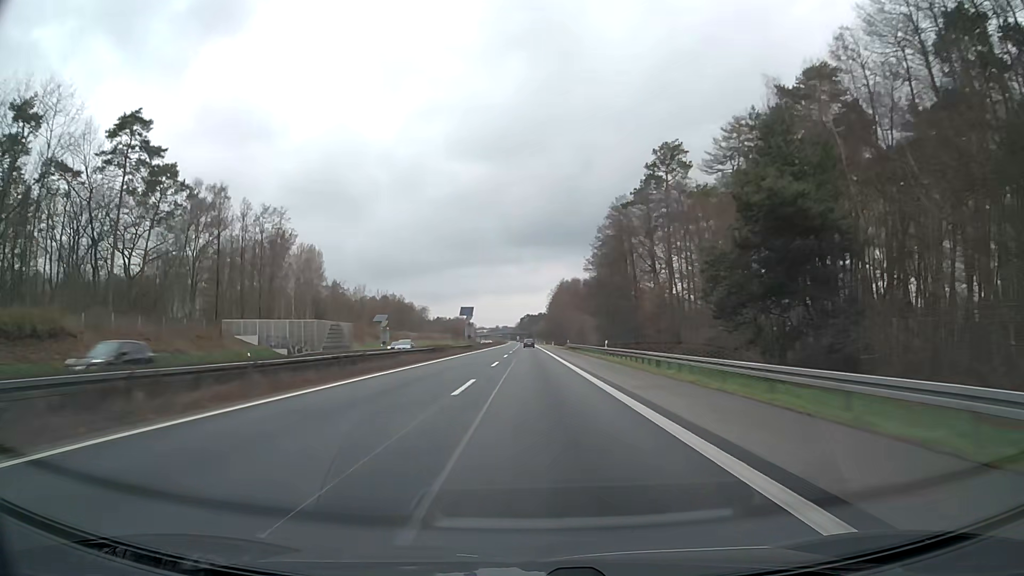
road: motorway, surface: asphalt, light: Day
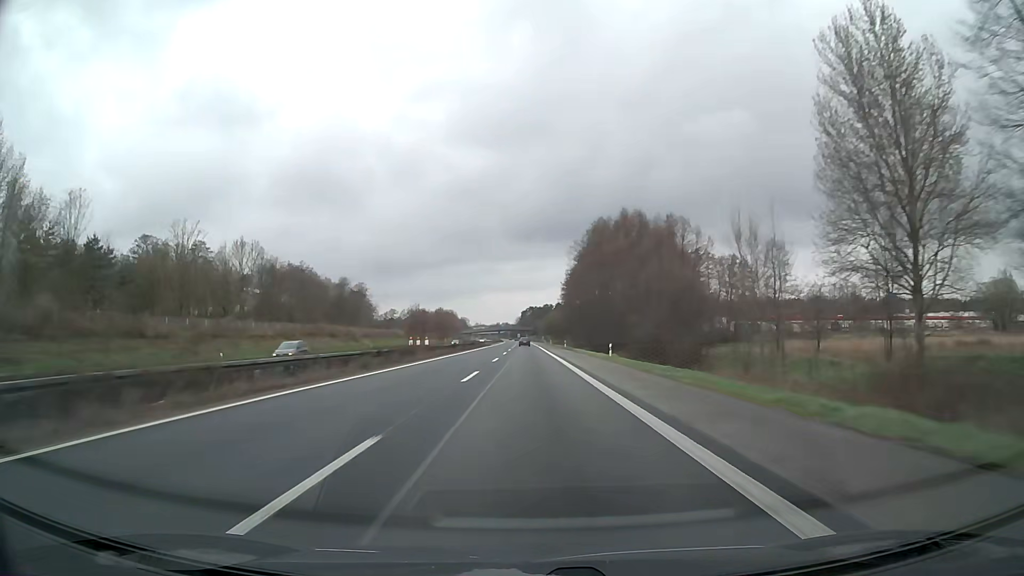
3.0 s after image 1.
(-0.1, +103.3) m; 0°
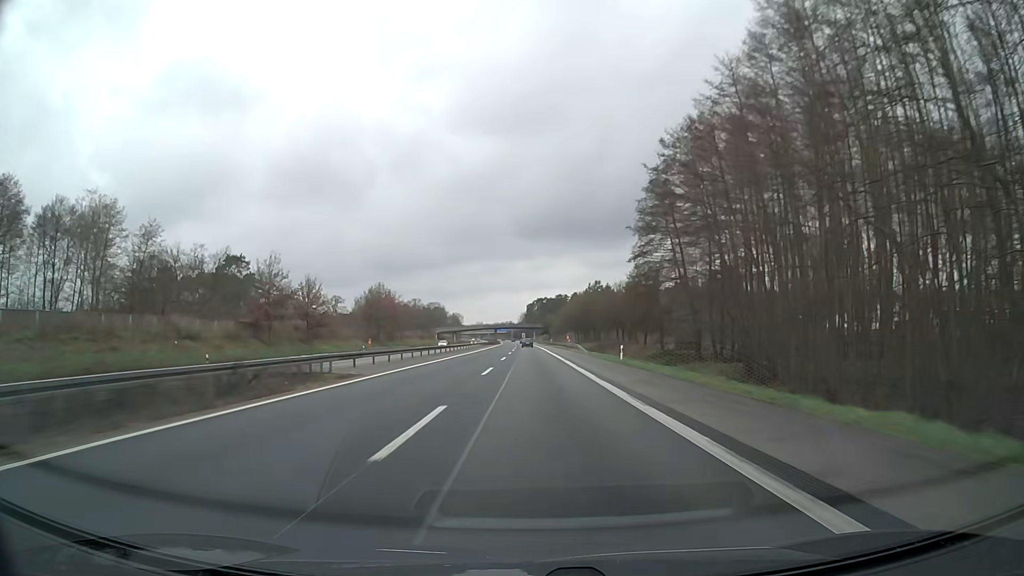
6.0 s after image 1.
(-0.5, +103.3) m; -1°
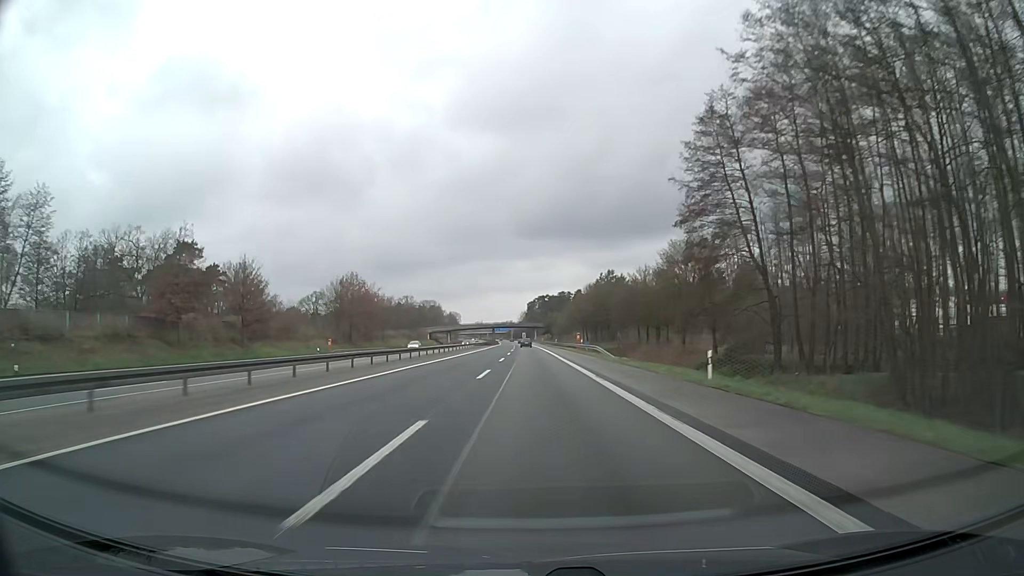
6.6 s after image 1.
(0.0, +20.6) m; 0°
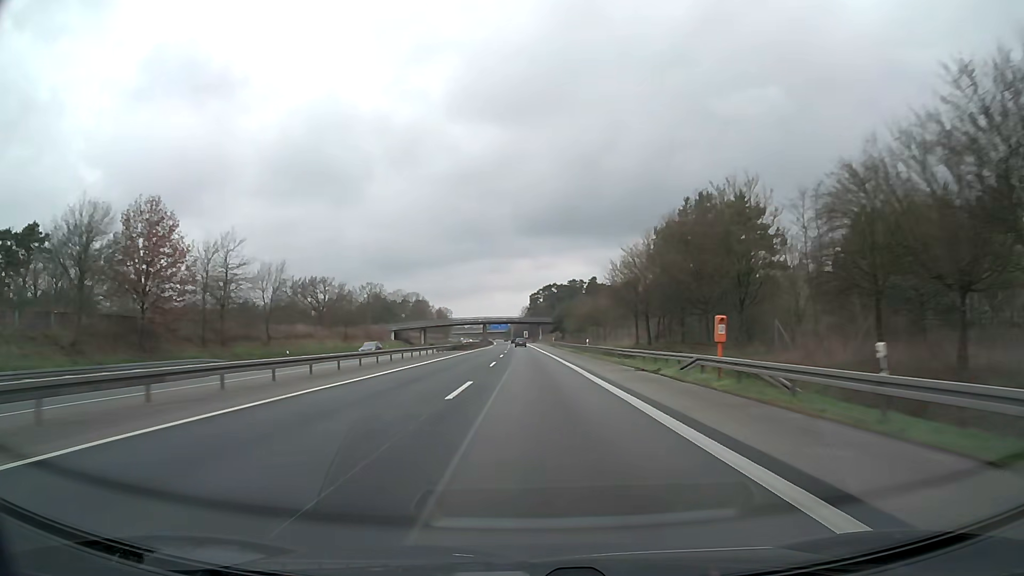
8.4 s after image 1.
(0.0, +61.9) m; 0°
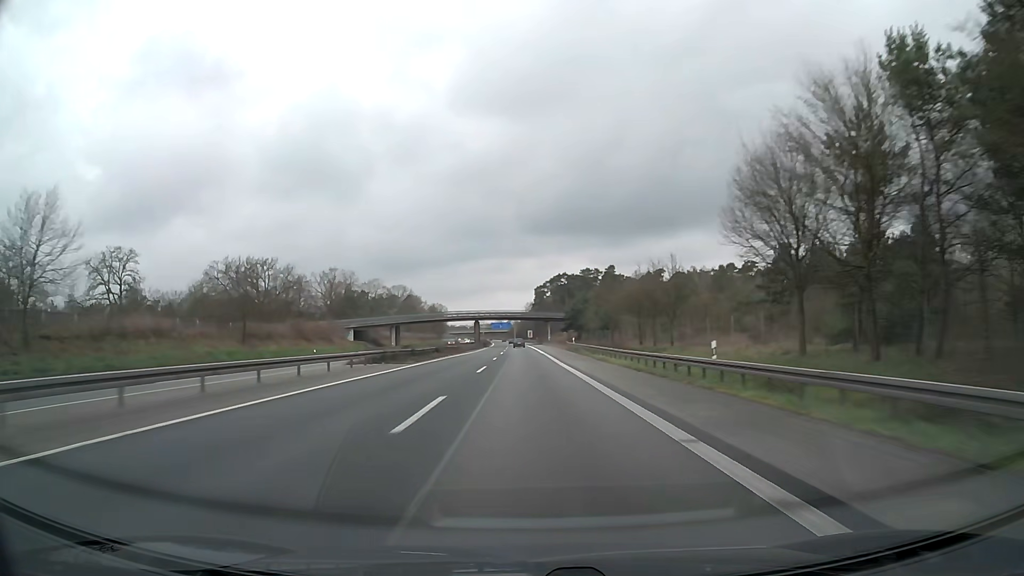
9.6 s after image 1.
(-0.1, +41.2) m; 0°
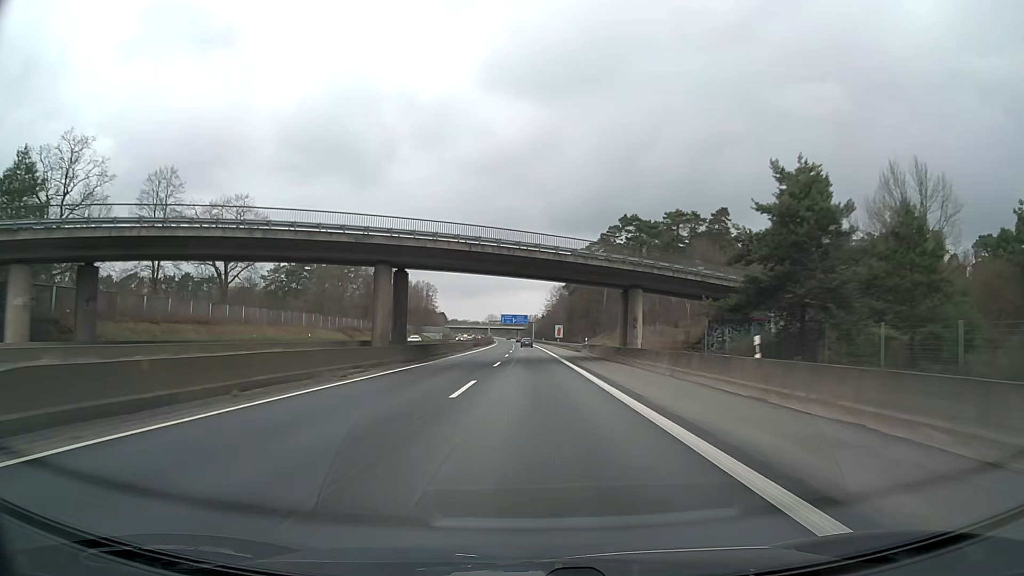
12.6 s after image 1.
(-1.4, +103.0) m; -2°
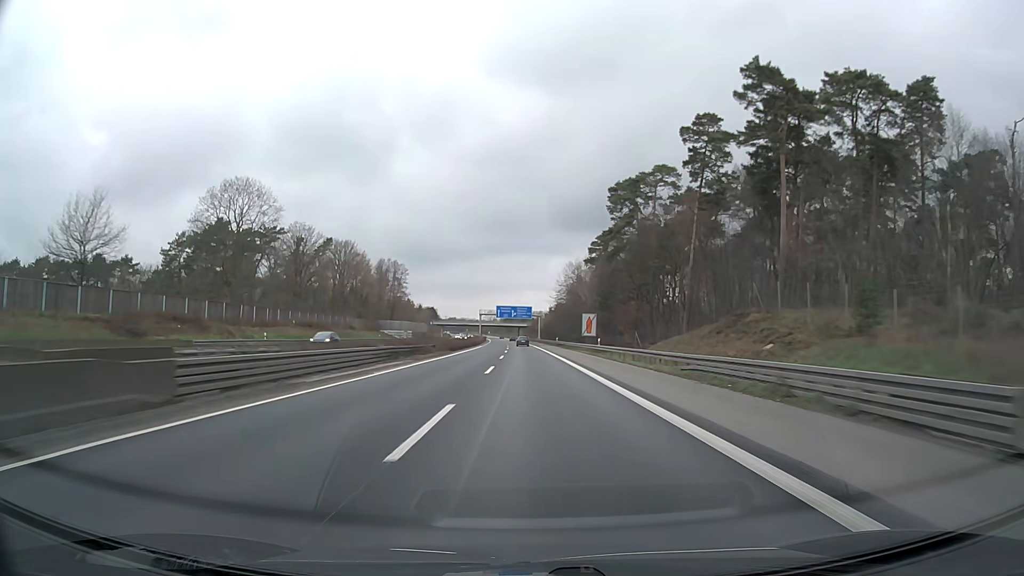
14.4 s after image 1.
(-0.3, +61.9) m; -1°
(0, +10) (0, +20) (0, +30) (0, +40) (0, +50) (0, +60) (0, +70) (0, +80) (0, +90) (0, +100) m
